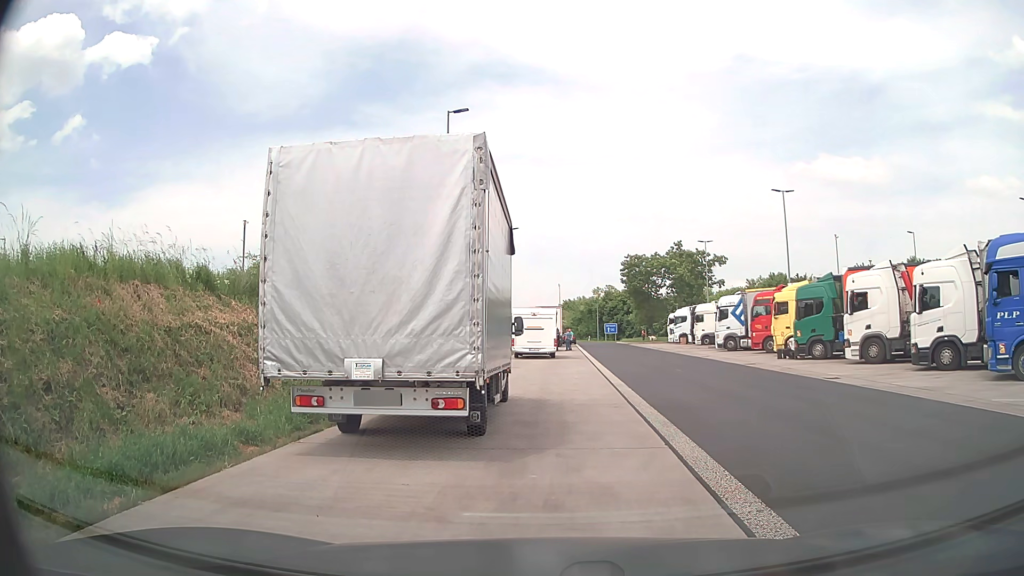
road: service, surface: asphalt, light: Day
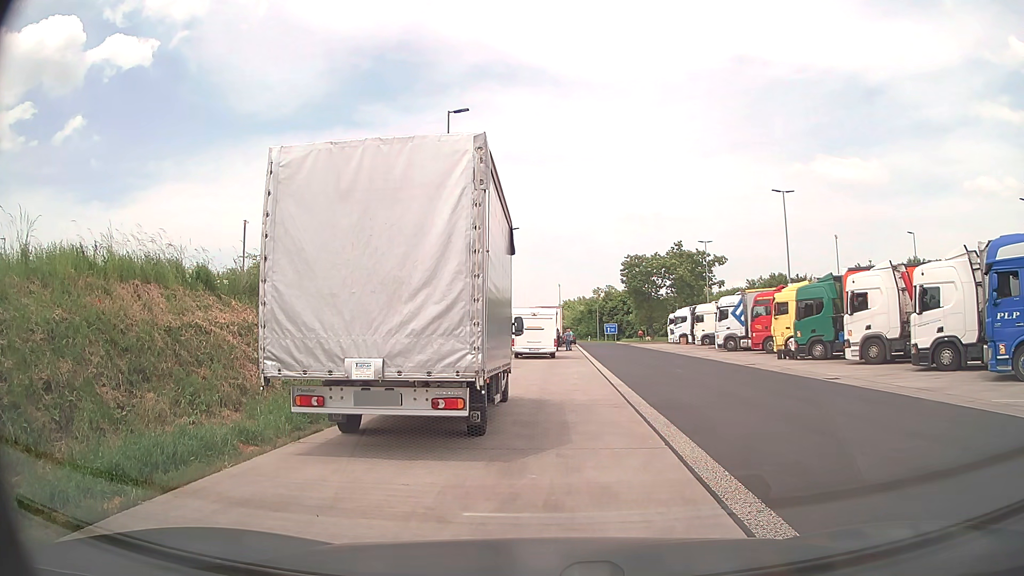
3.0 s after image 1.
(0.0, 0.0) m; 0°
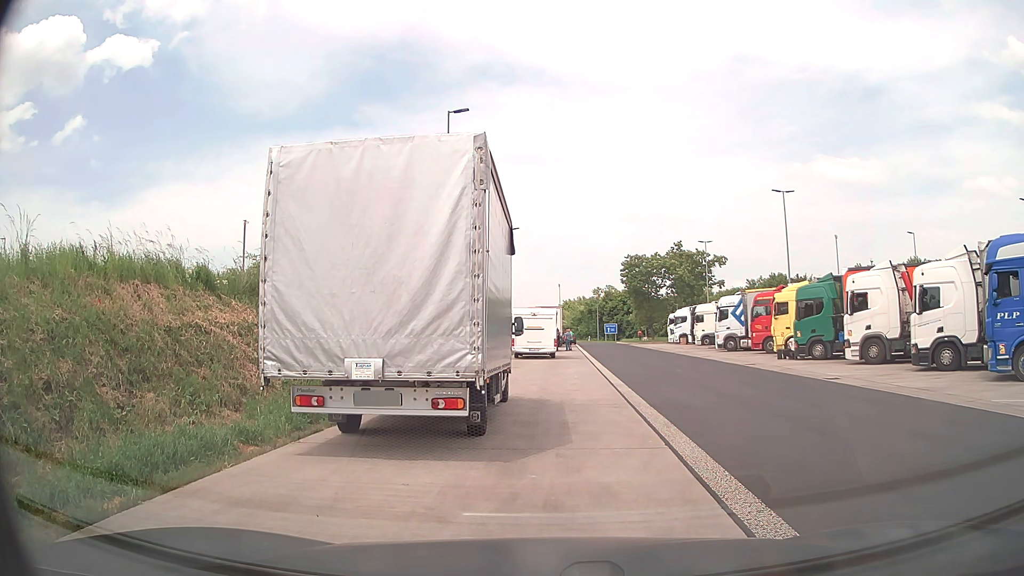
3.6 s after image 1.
(0.0, 0.0) m; 0°
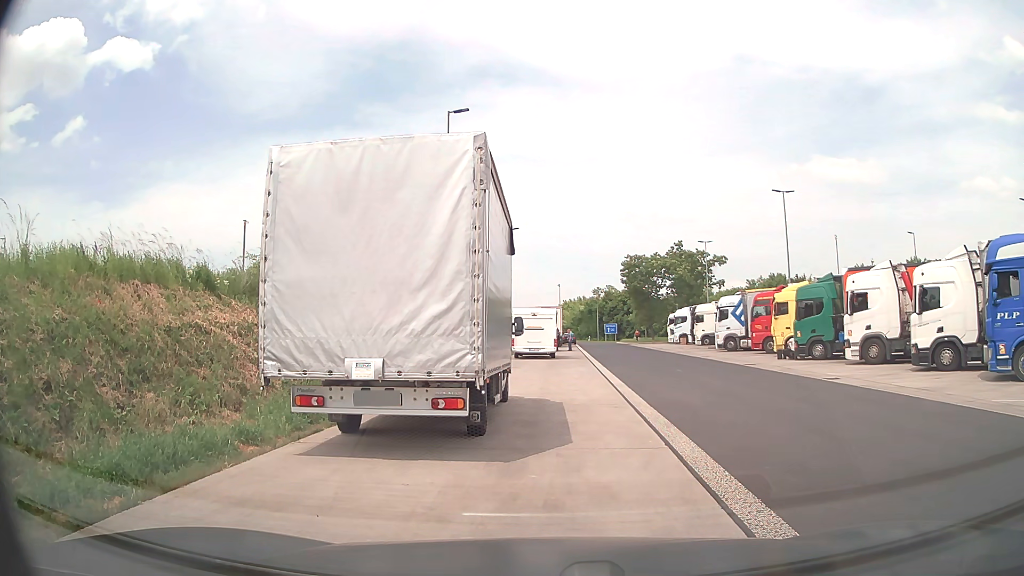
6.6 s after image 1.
(0.0, 0.0) m; 0°
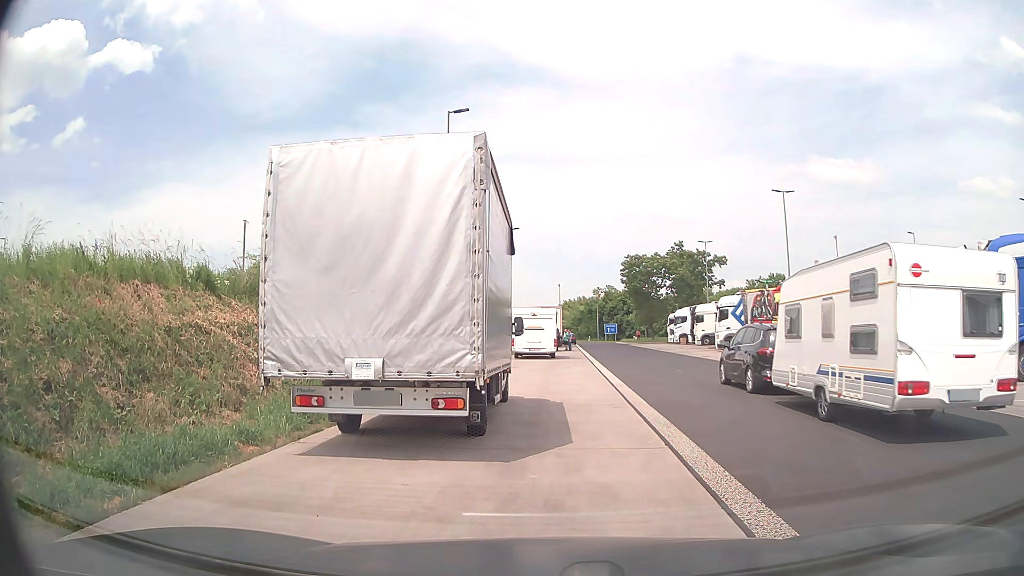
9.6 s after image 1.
(0.0, 0.0) m; 0°
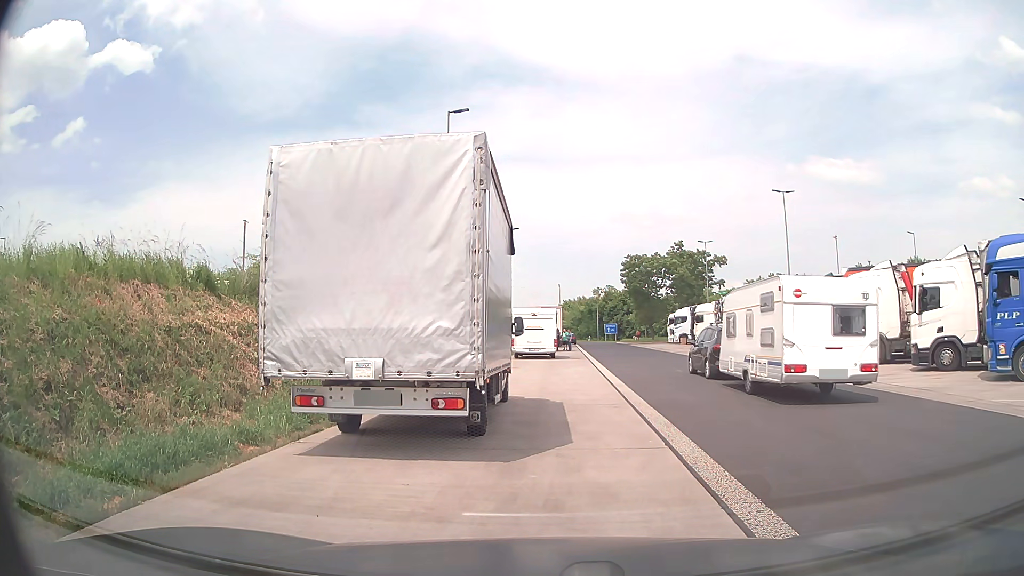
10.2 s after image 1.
(0.0, 0.0) m; 0°
